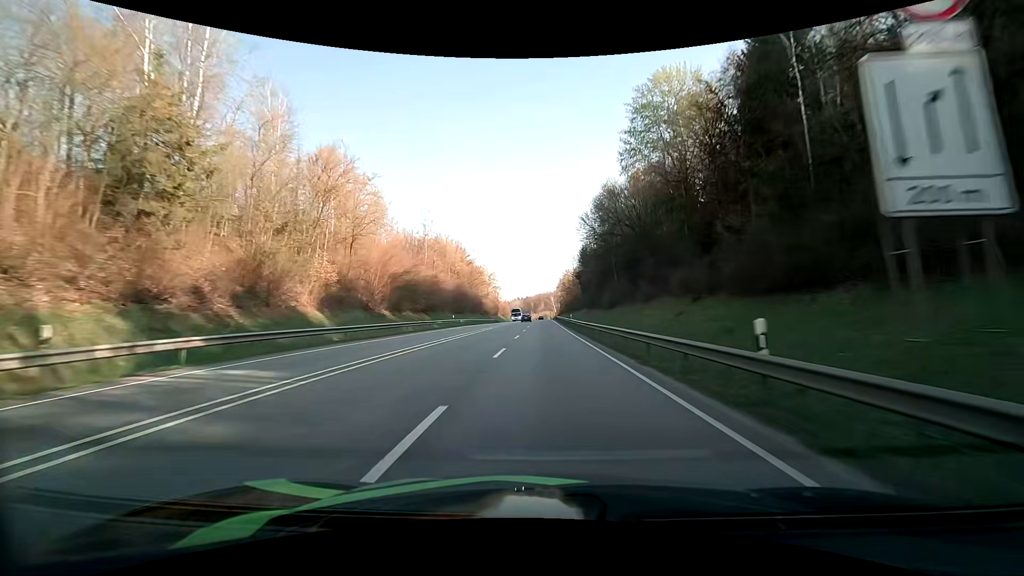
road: primary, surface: asphalt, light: Day
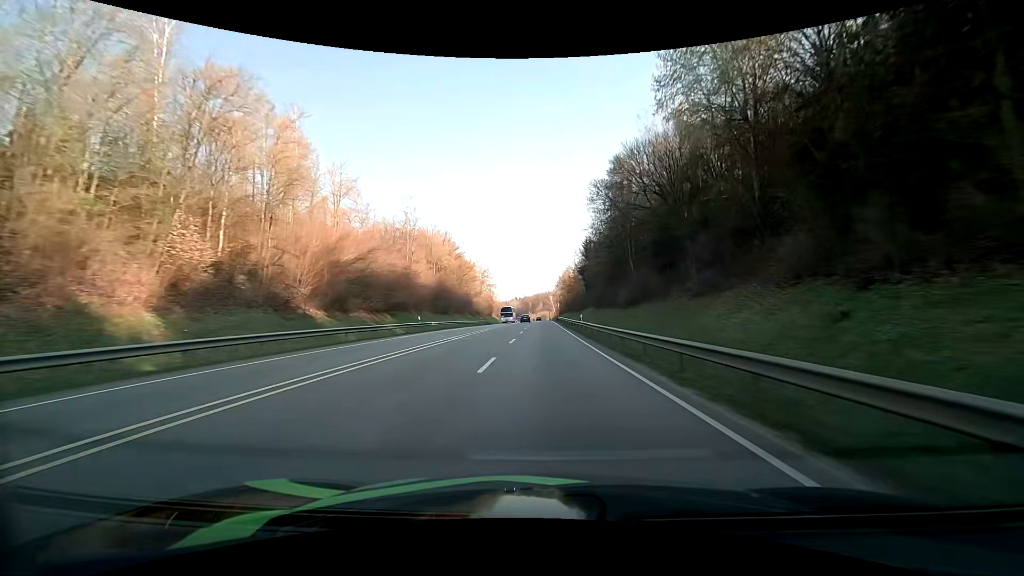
(0.0, +15.9) m; 0°
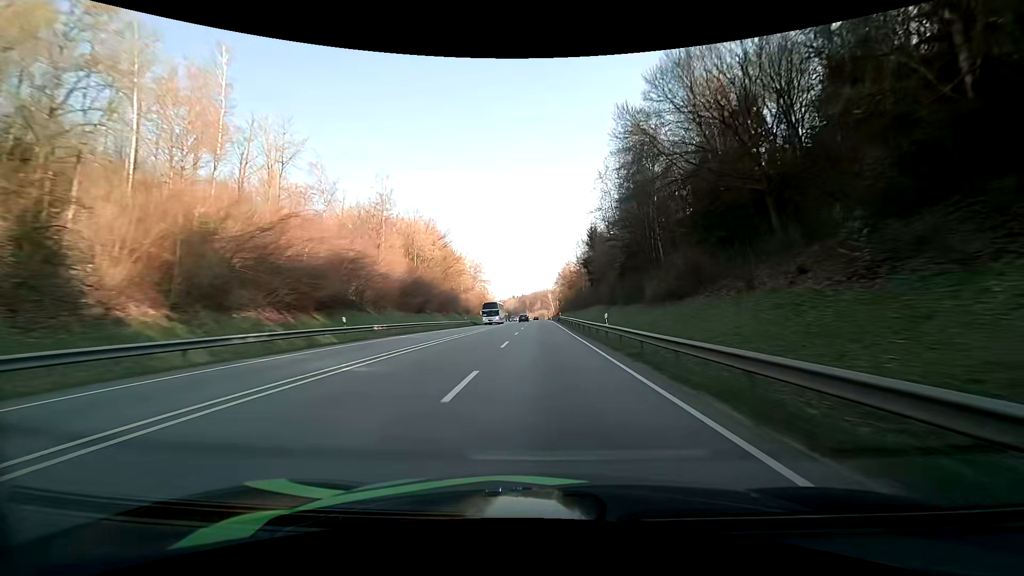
(0.0, +16.0) m; 0°
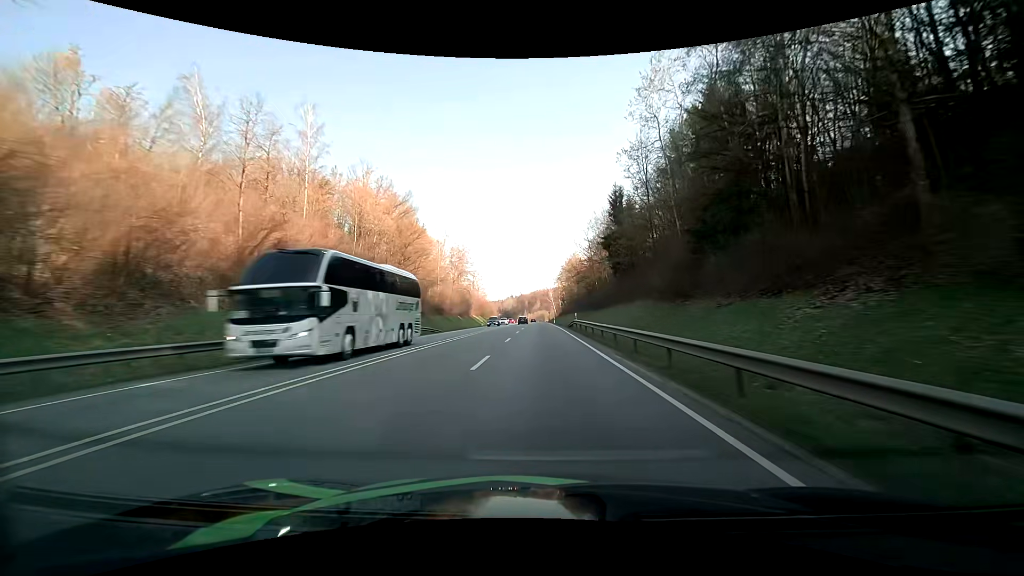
(+0.1, +32.3) m; 0°
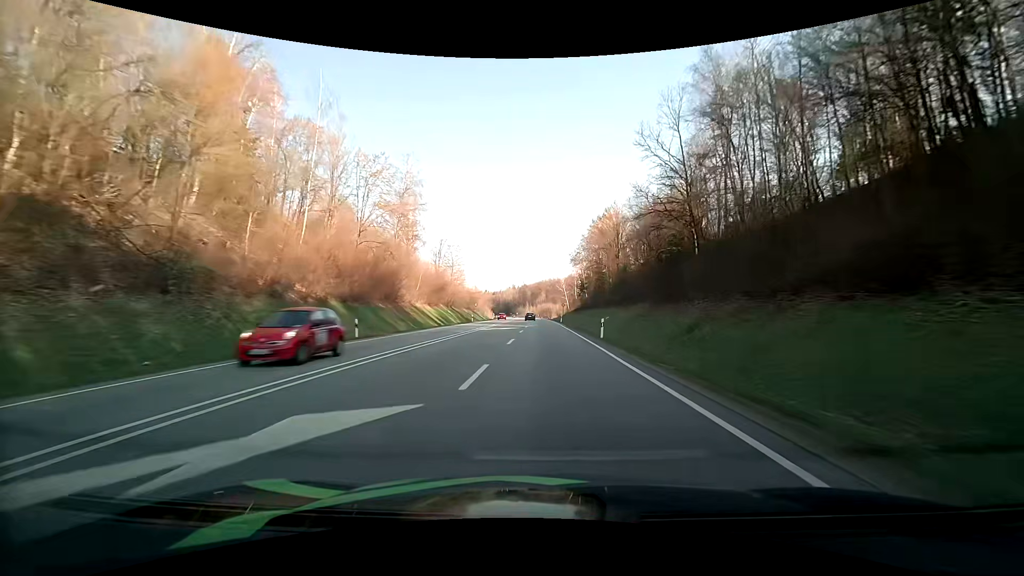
(-0.3, +64.2) m; 0°
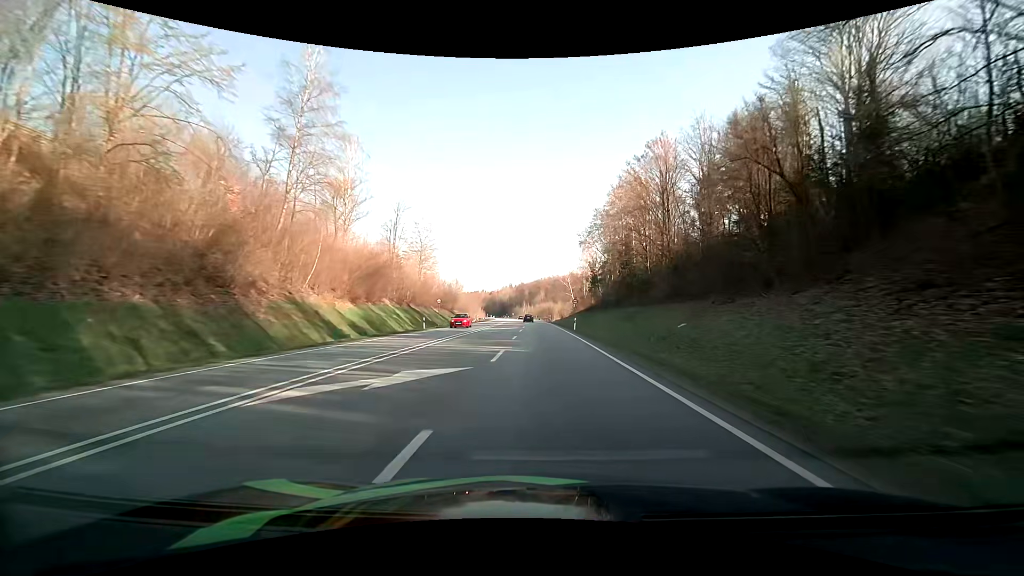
(0.0, +30.9) m; 0°
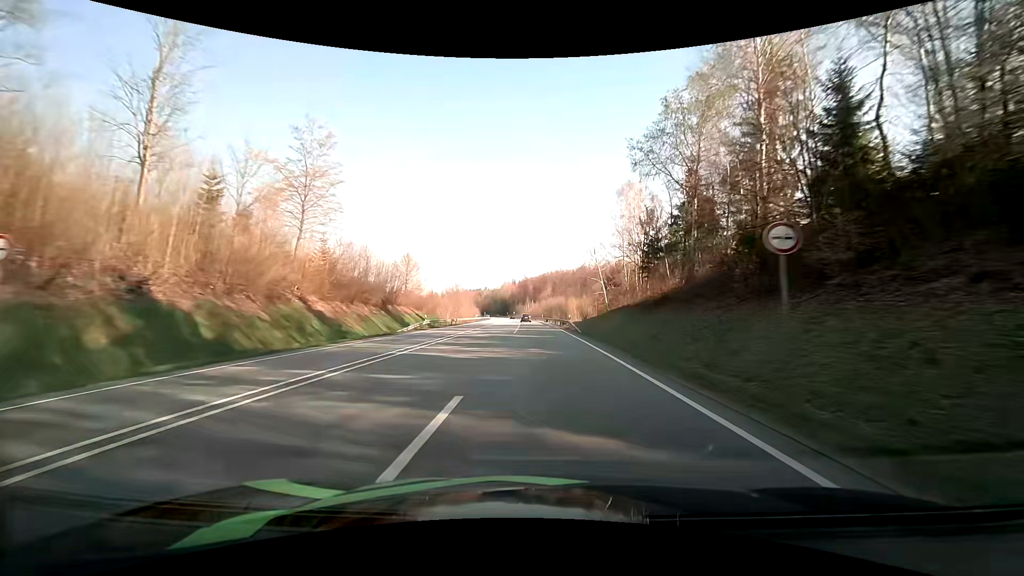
(-0.3, +46.1) m; -1°
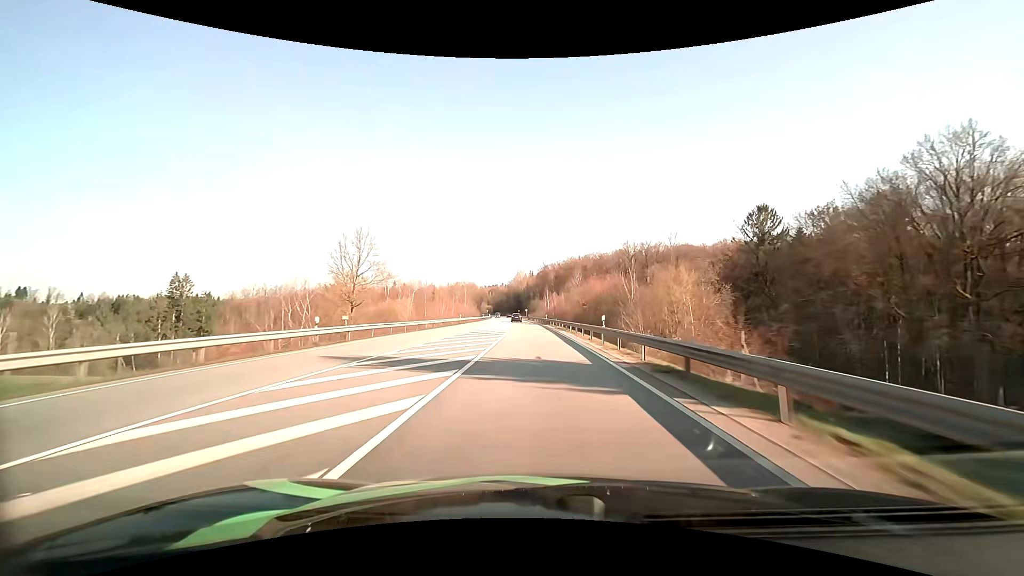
(-0.9, +76.8) m; -2°
(0, +10) (0, +20) (0, +30) (-1, +40) (-1, +50) (-2, +60) (-2, +70) (-3, +80) (-4, +90) (-4, +100) m
